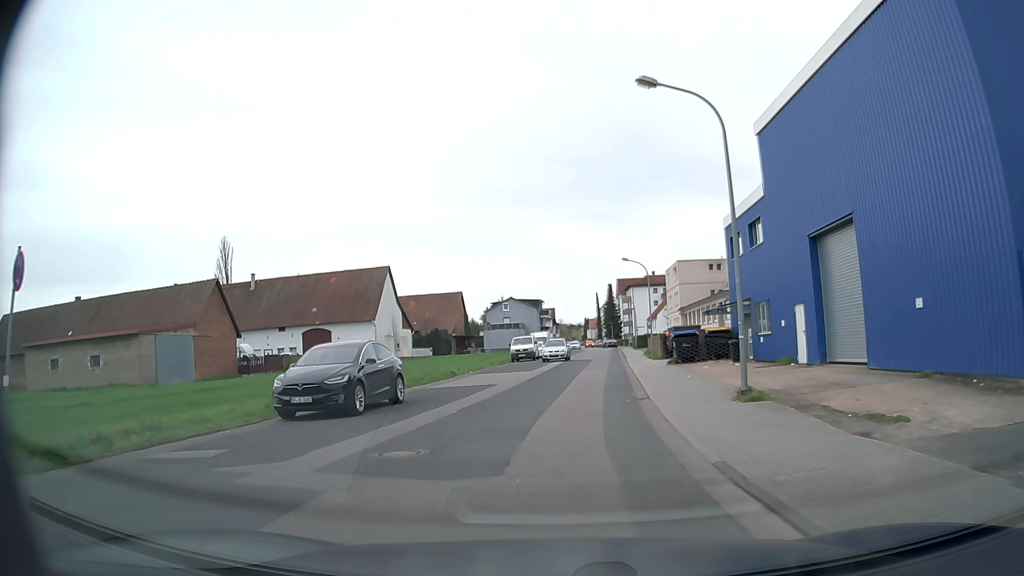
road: residential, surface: asphalt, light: Day
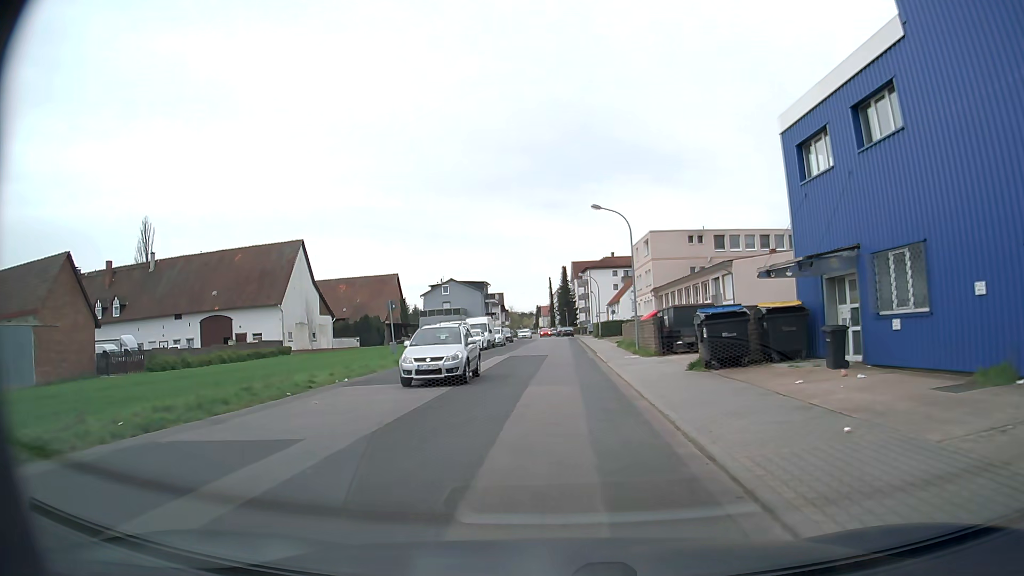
(+0.6, +15.4) m; +4°
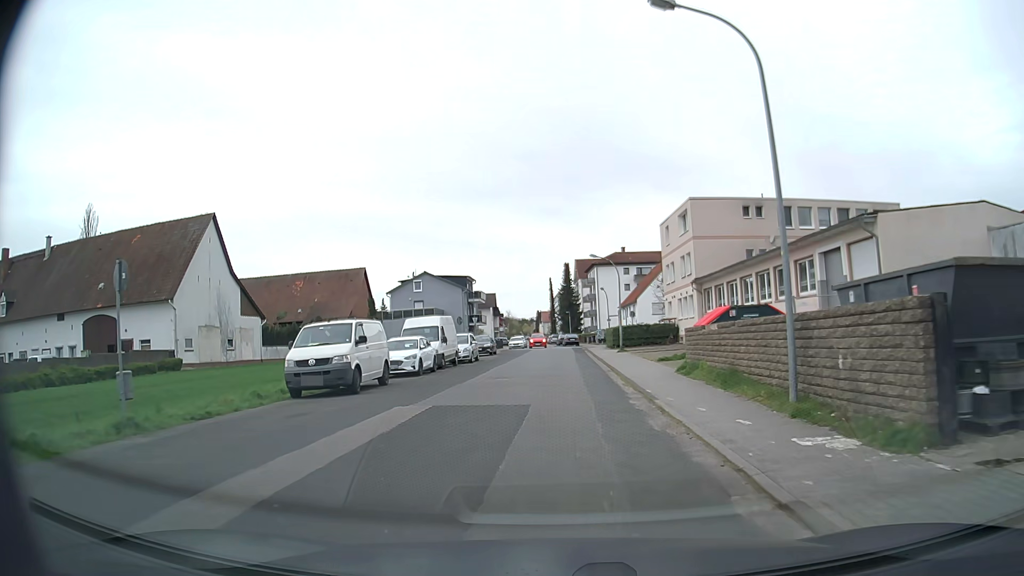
(+0.1, +20.4) m; +1°
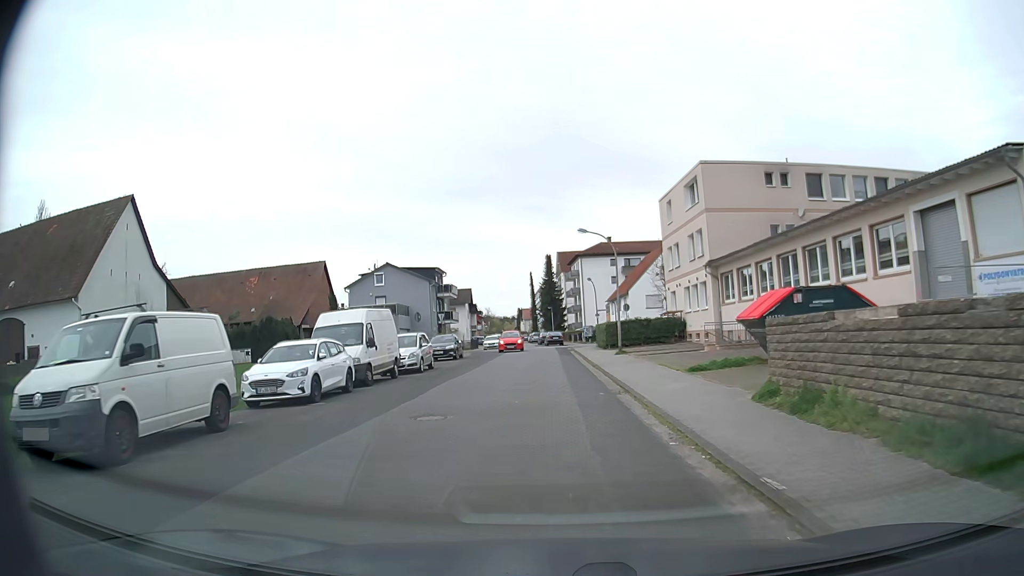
(0.0, +9.6) m; +1°
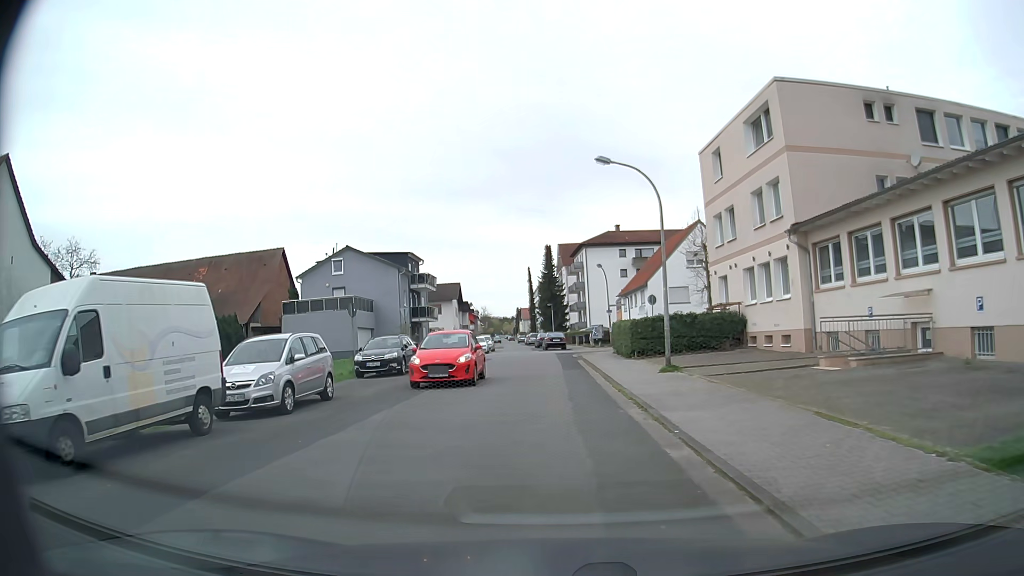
(-0.1, +13.8) m; 0°
(0, +10) (0, +20) (0, +30) (-1, +40) (-2, +50) (-3, +60) (-4, +70) (-5, +80) (-6, +90) (-6, +100) m
